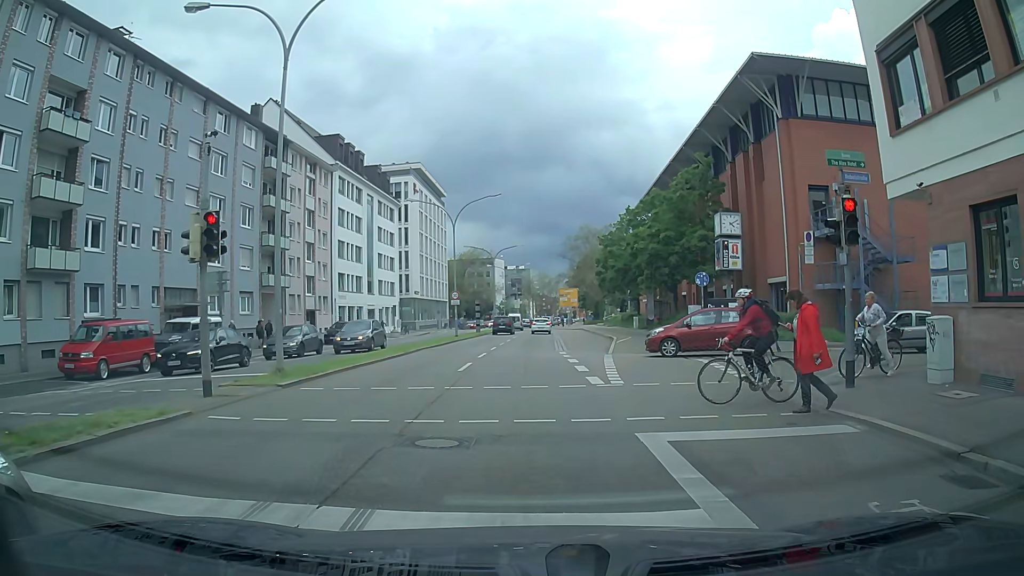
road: primary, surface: asphalt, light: Day
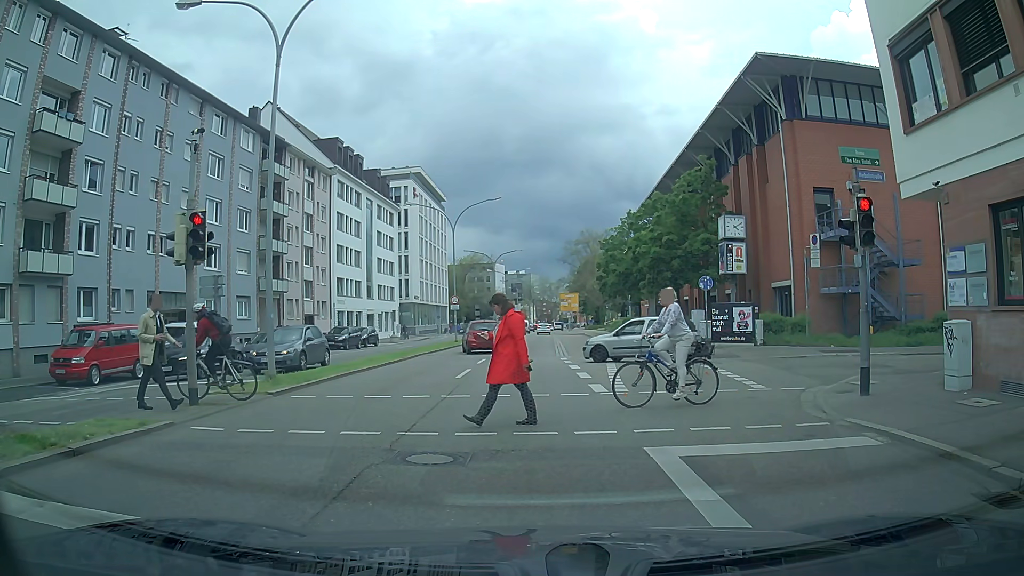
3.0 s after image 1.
(0.0, +0.6) m; 0°
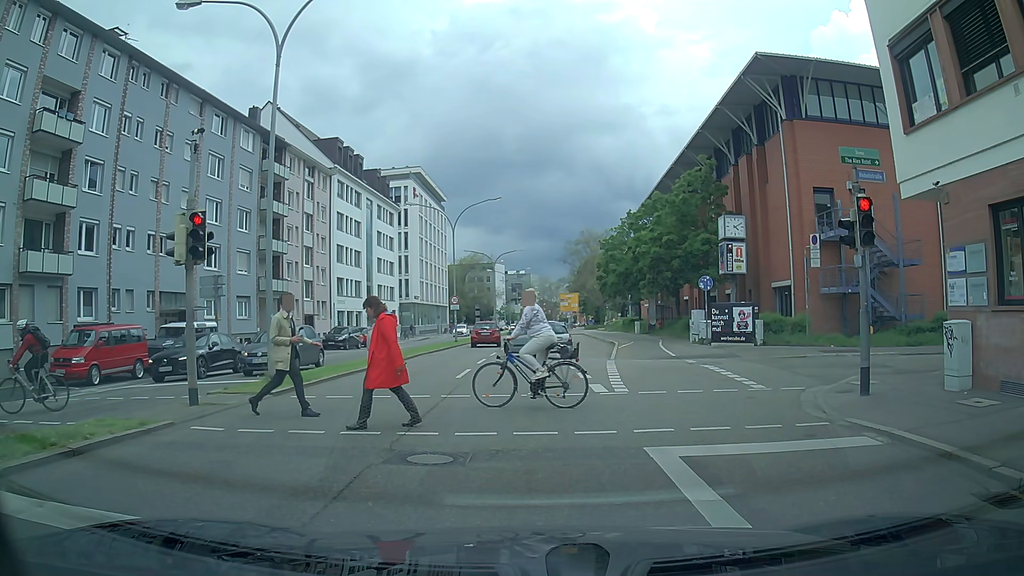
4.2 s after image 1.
(0.0, 0.0) m; 0°
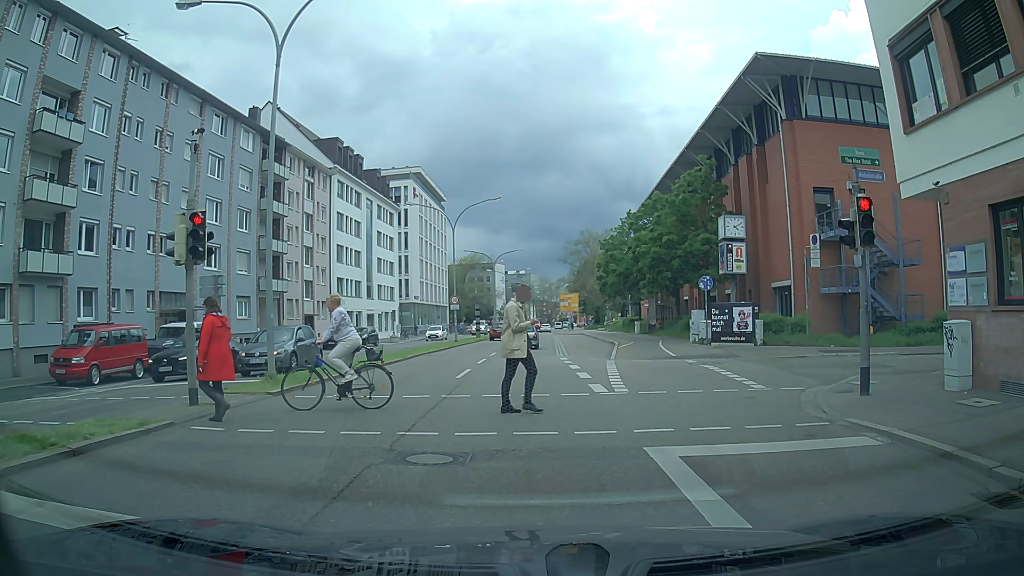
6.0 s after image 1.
(0.0, 0.0) m; 0°
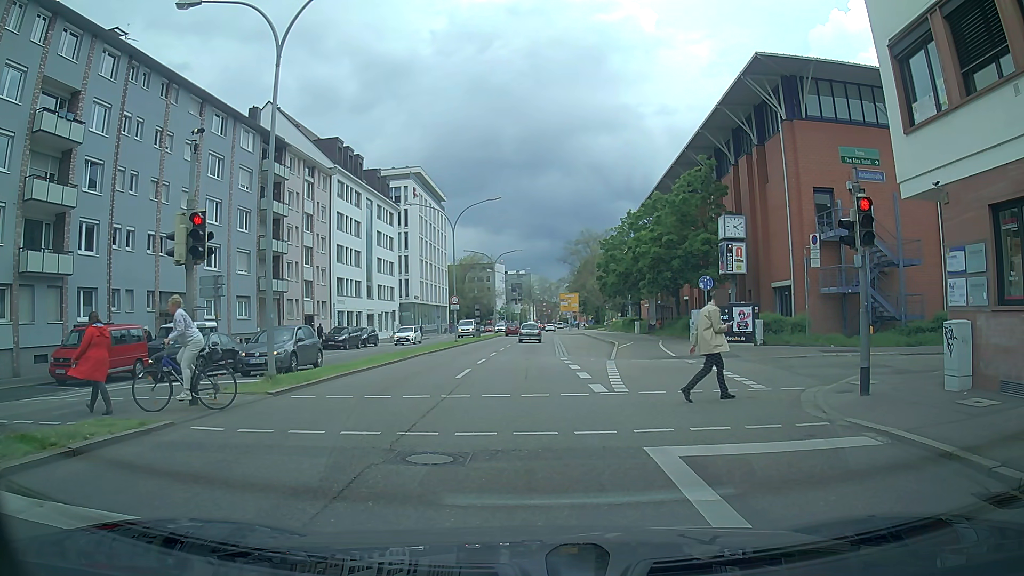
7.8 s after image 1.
(0.0, 0.0) m; 0°
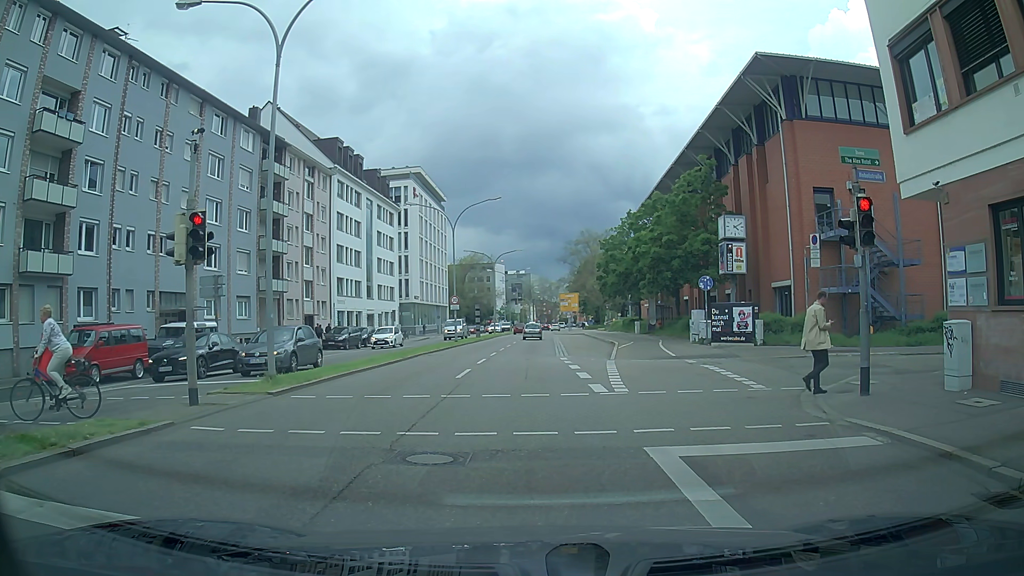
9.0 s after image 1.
(0.0, 0.0) m; 0°
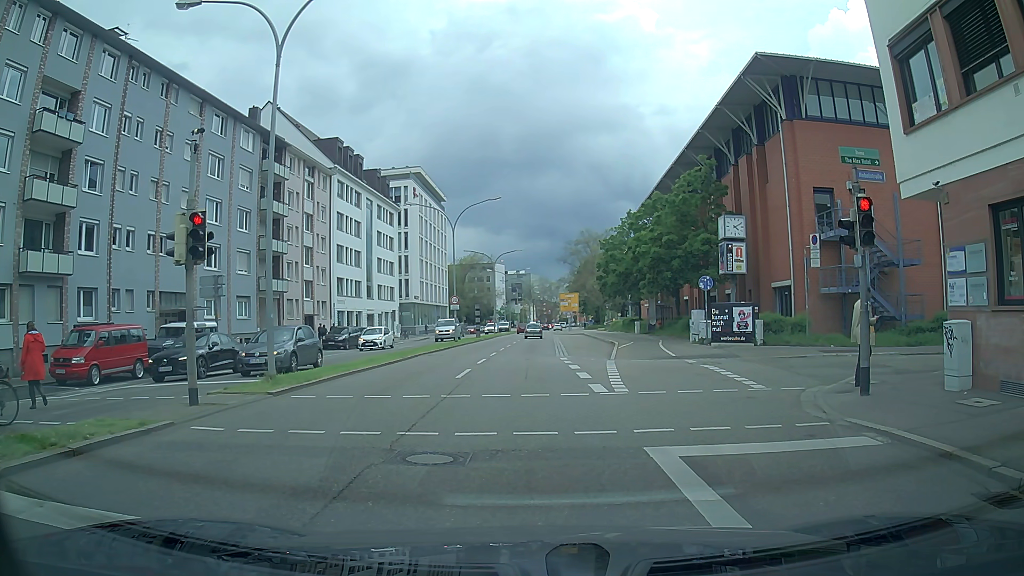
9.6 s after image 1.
(0.0, 0.0) m; 0°
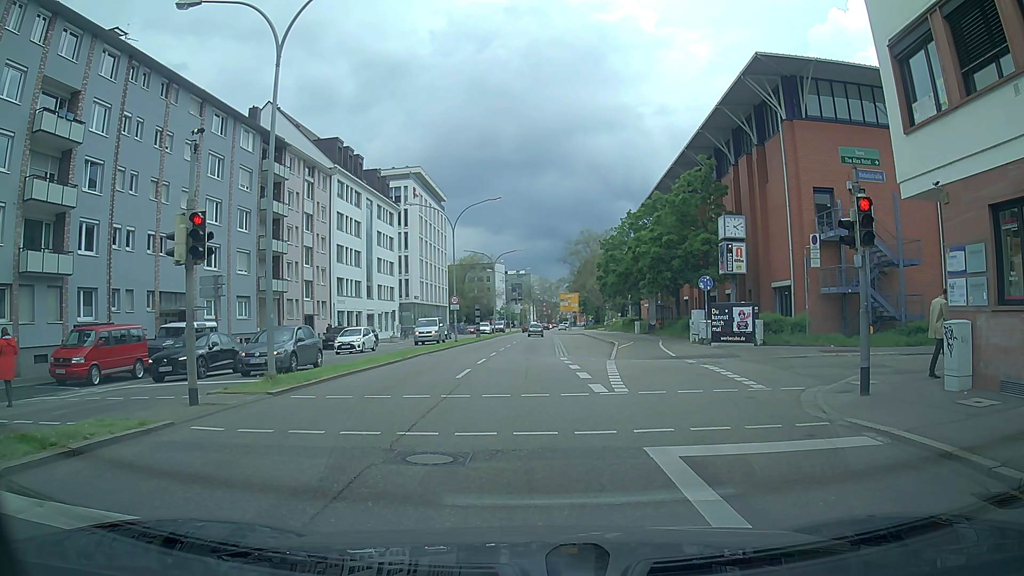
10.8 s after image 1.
(0.0, 0.0) m; 0°
(0, +10) (-1, +20) (-1, +30) (-1, +40) (-1, +50) (-1, +60) (-1, +70) (-1, +80) (-1, +90) (-1, +100) m
